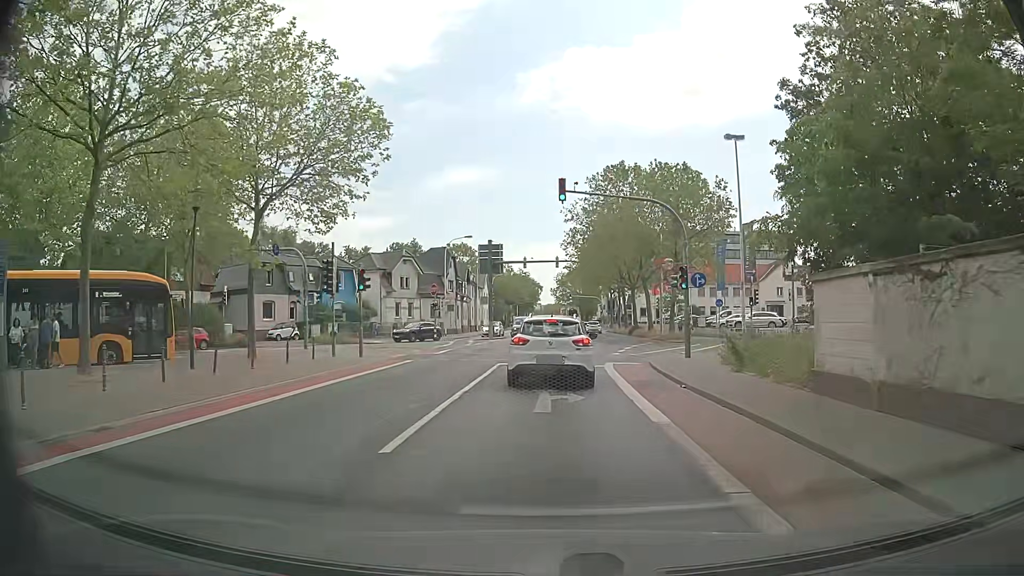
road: secondary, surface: asphalt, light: Day
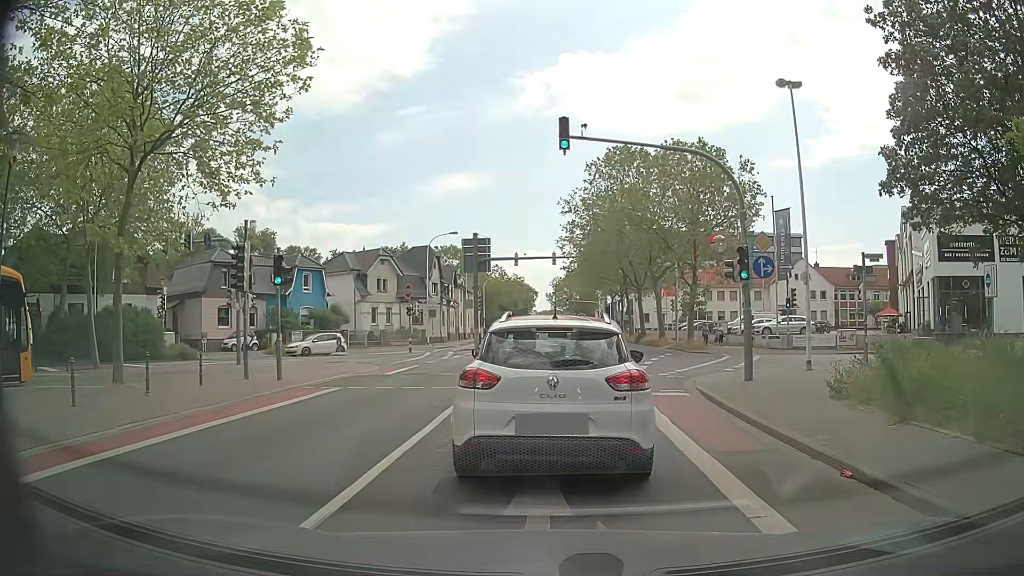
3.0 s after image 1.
(+0.1, +7.4) m; -2°
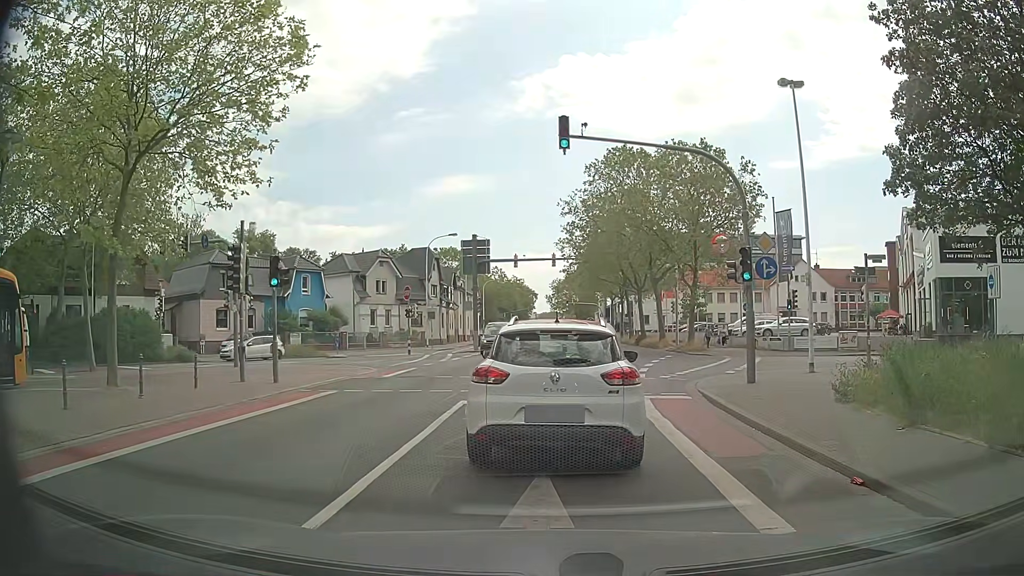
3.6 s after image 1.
(0.0, +0.3) m; 0°
